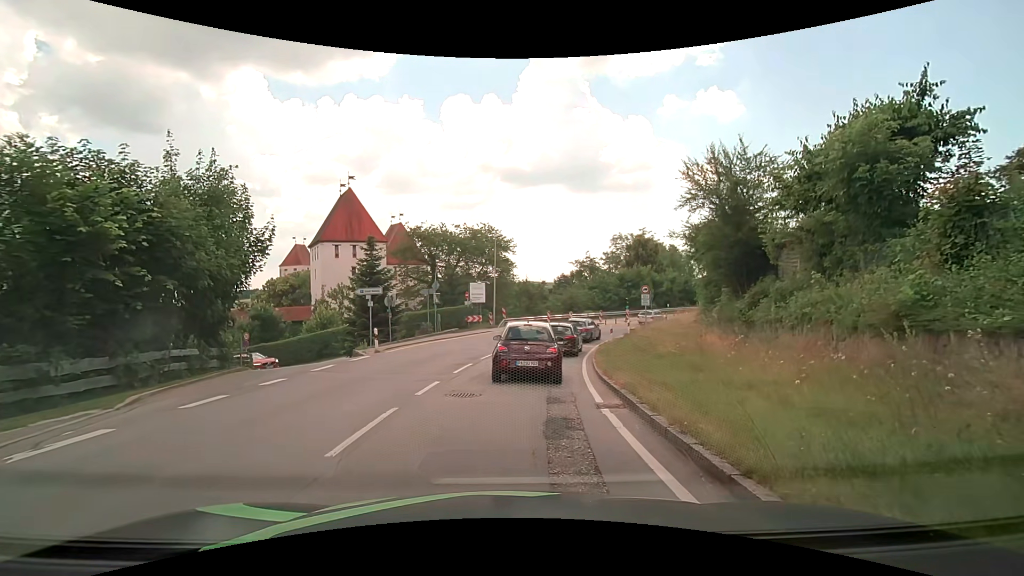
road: secondary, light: Day
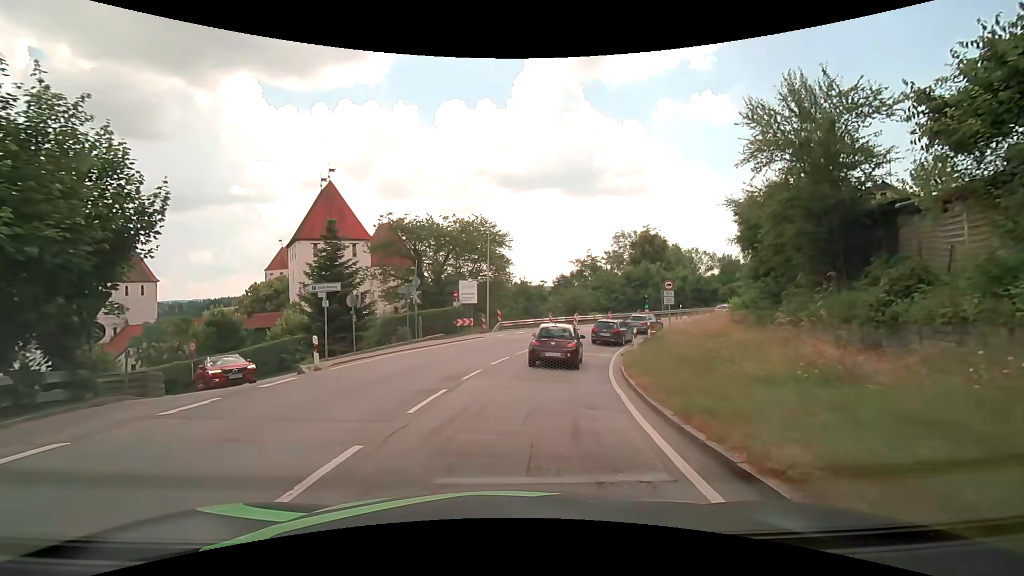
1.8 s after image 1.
(0.0, +6.4) m; 0°
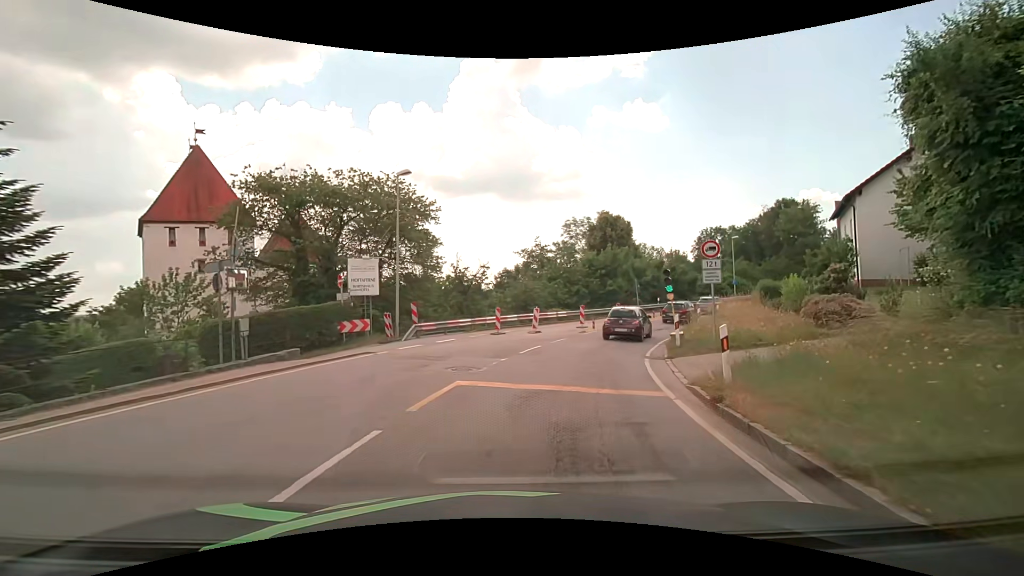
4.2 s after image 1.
(+0.5, +14.4) m; +7°
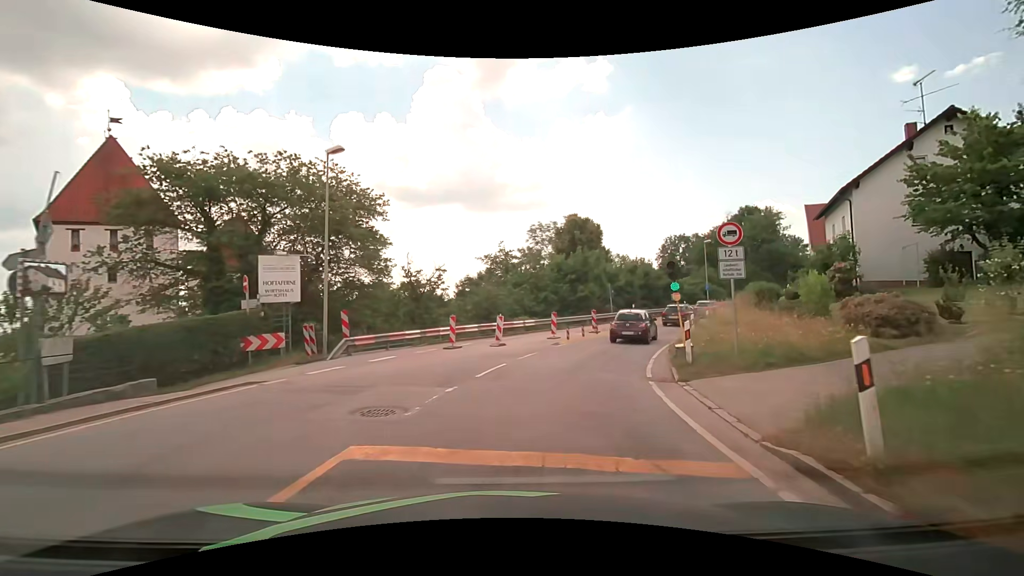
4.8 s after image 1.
(+0.1, +4.6) m; +4°
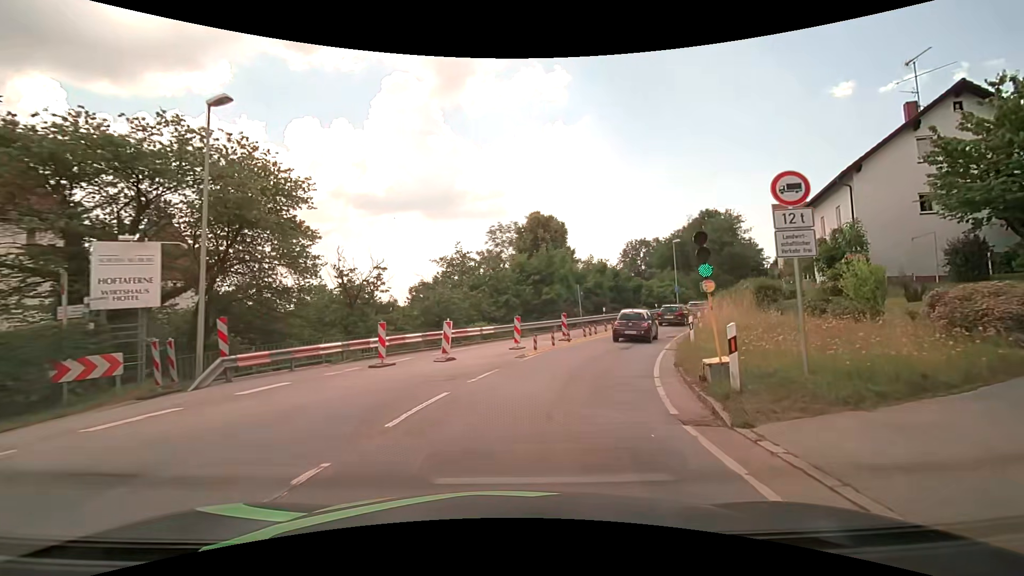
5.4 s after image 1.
(+0.2, +4.9) m; +5°
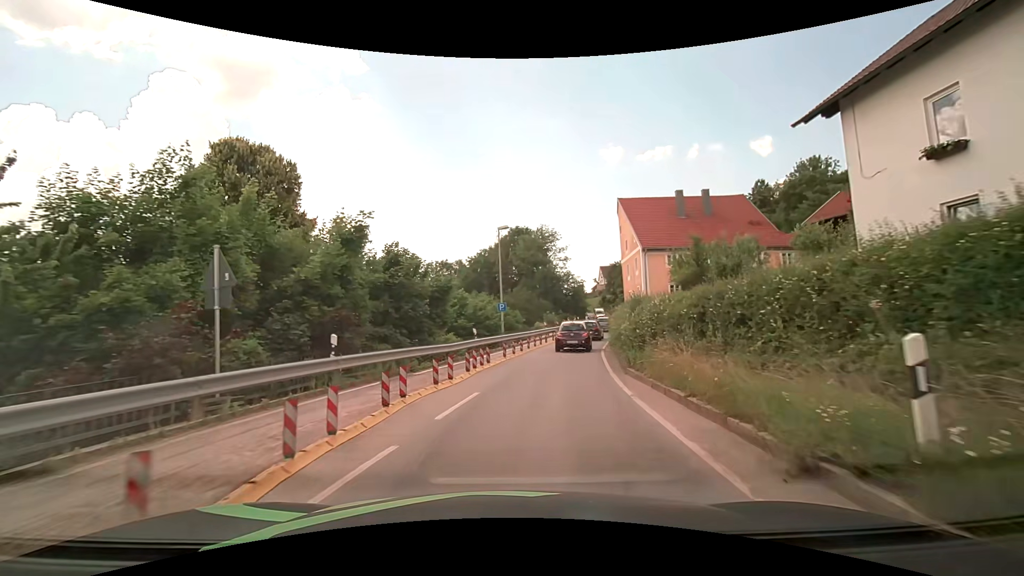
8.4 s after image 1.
(+5.4, +25.0) m; +22°
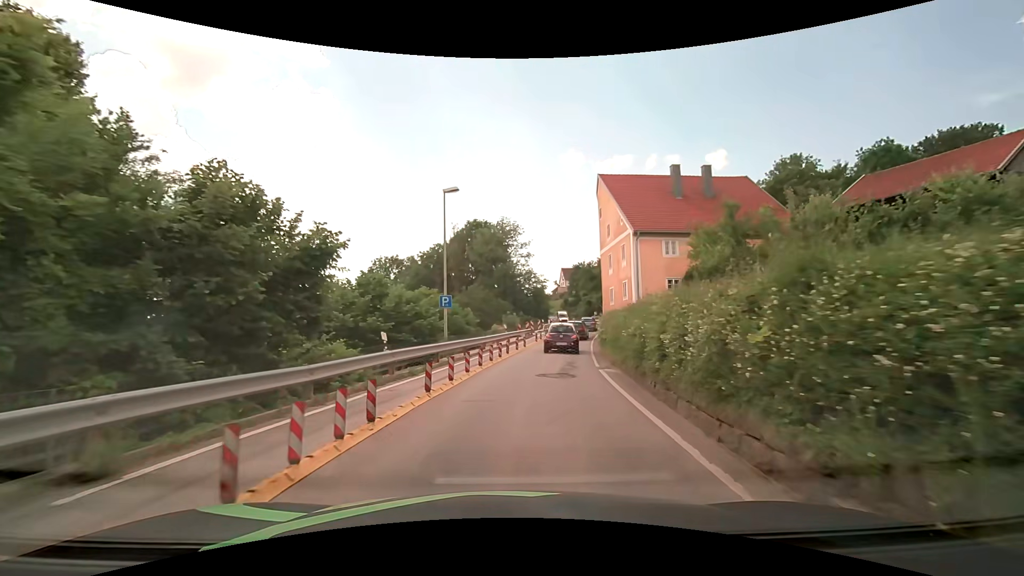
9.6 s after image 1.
(+0.4, +10.1) m; +5°
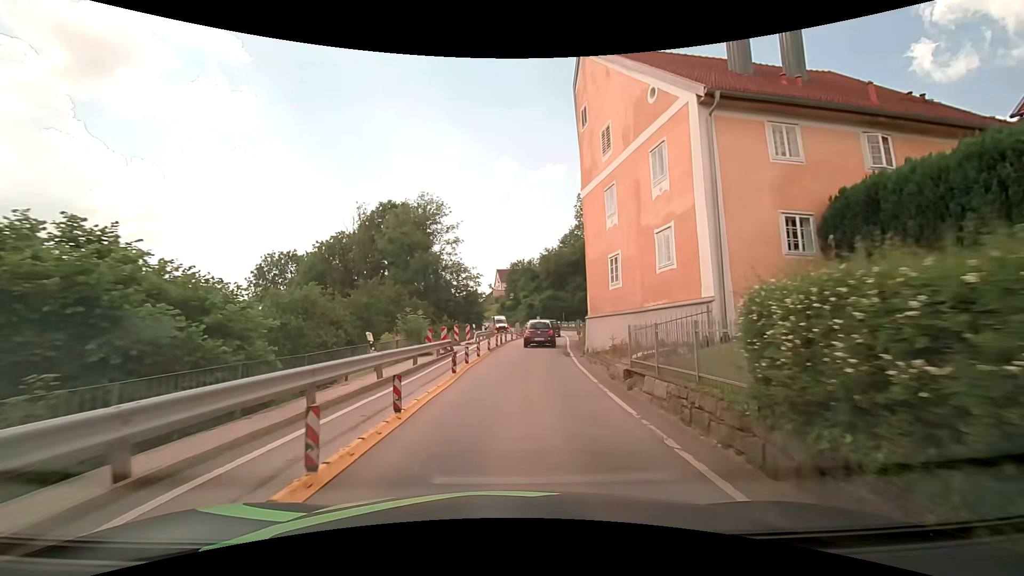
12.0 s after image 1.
(+1.4, +20.1) m; +7°
(0, +10) (+1, +20) (+2, +30) (+3, +40) (+4, +50) (+5, +60) (+4, +70) (+3, +80) (+2, +90) (0, +99) m
